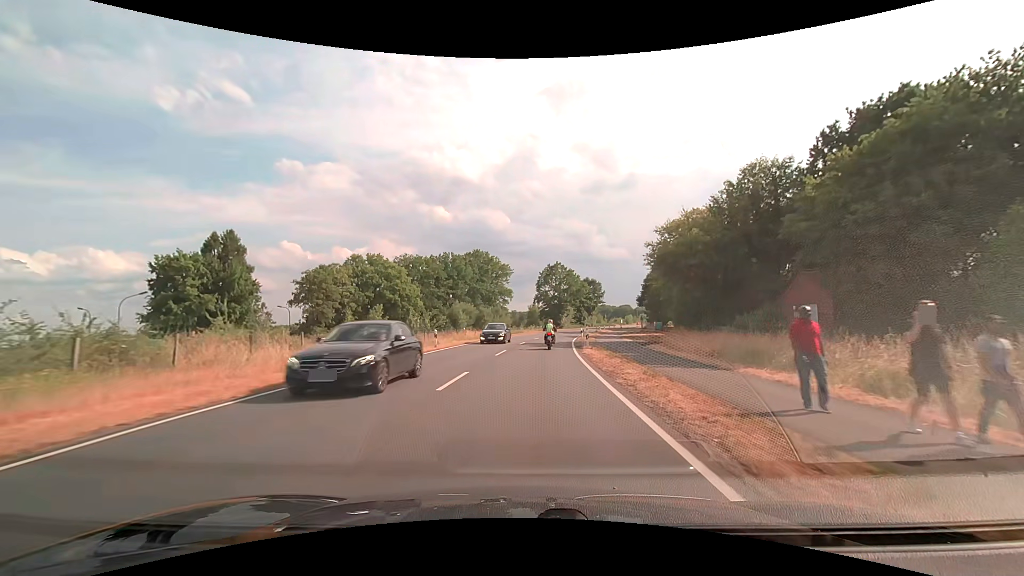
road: secondary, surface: asphalt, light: Day
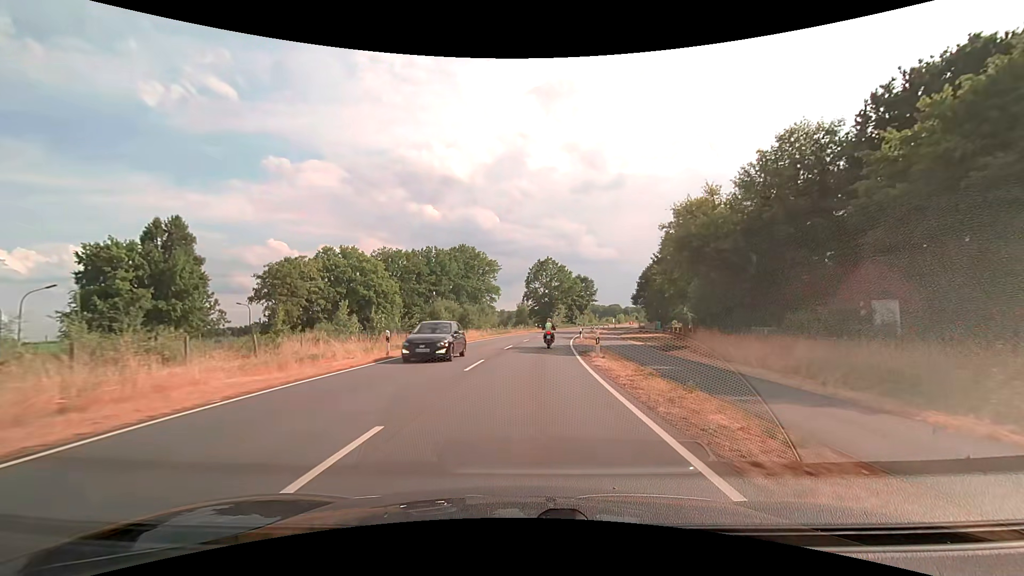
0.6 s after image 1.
(+0.1, +7.8) m; +1°
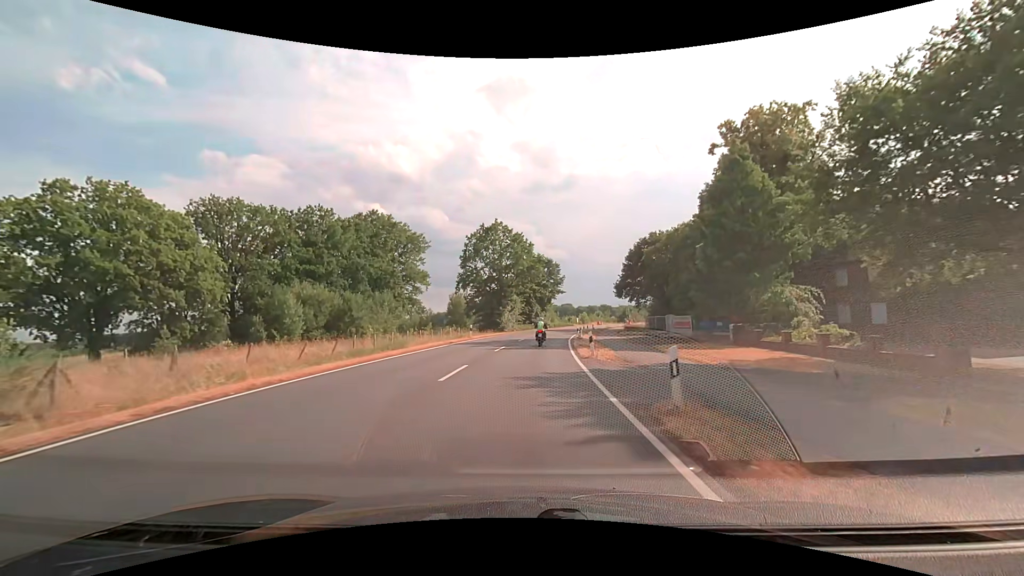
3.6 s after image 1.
(+2.1, +38.8) m; +6°
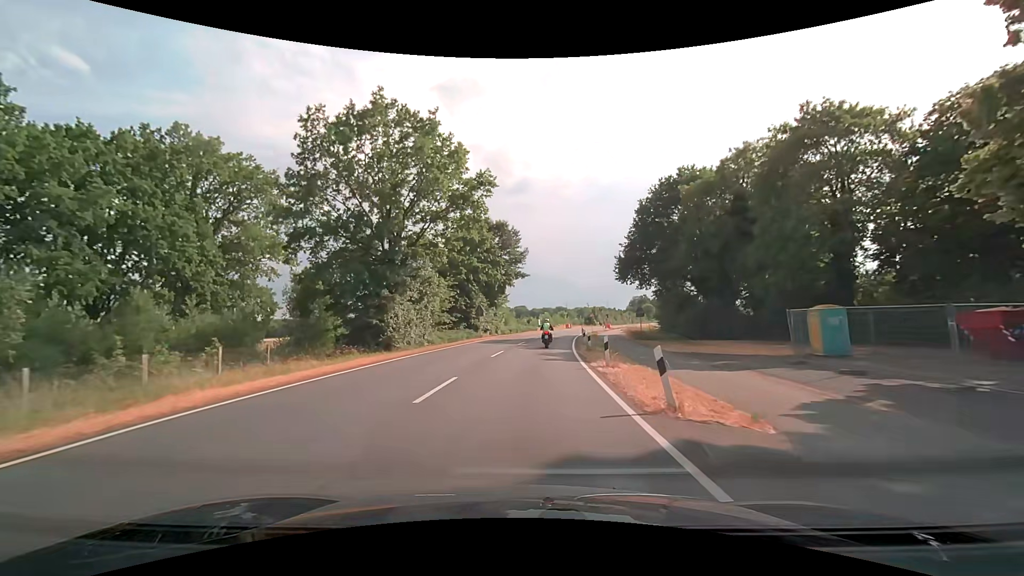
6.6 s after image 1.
(+1.8, +38.8) m; +6°
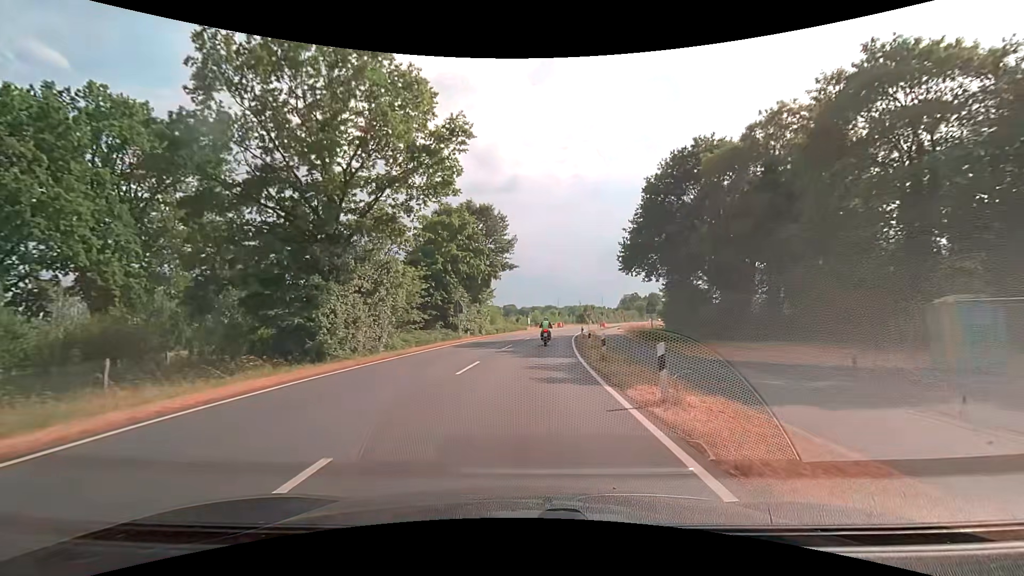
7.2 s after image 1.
(+0.1, +7.8) m; +1°
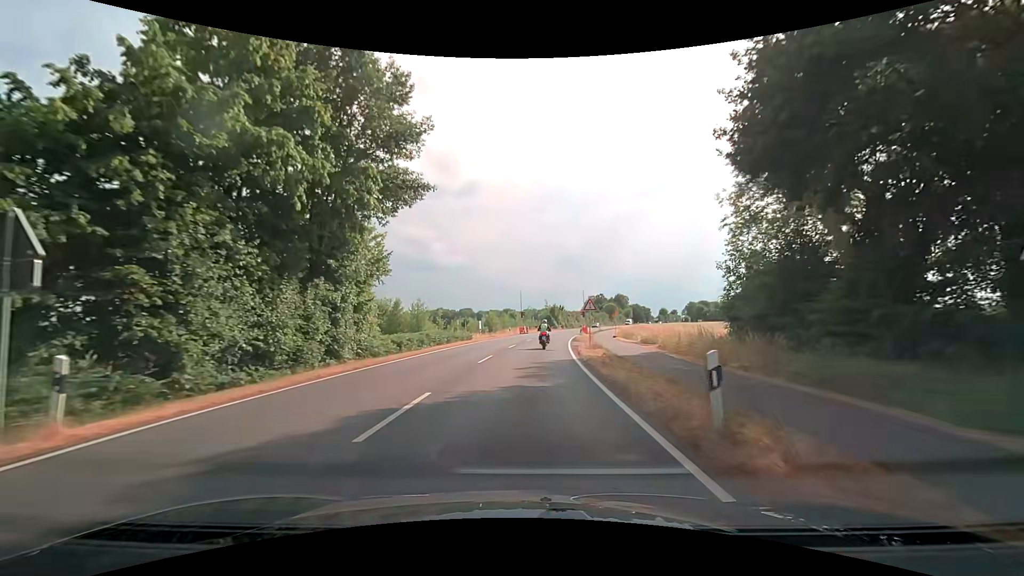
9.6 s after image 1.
(+1.4, +31.0) m; +5°
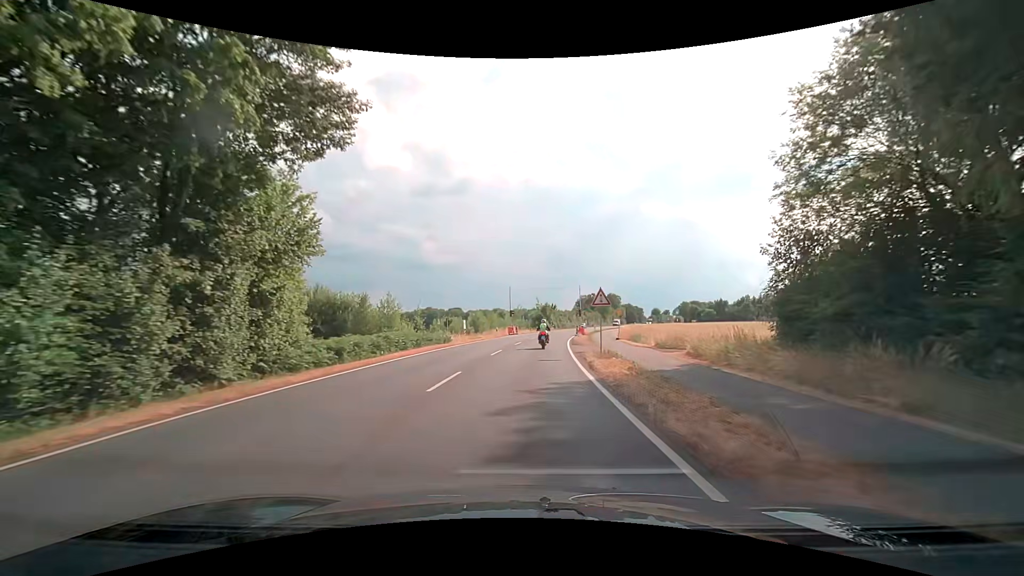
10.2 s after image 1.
(0.0, +7.8) m; +1°
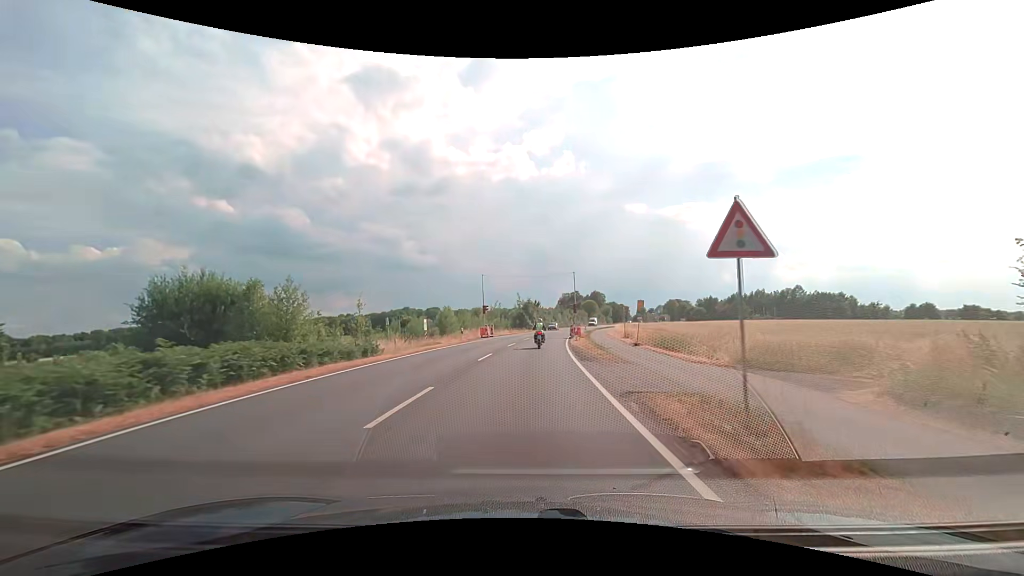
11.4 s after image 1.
(+0.3, +15.5) m; +2°
(0, +10) (+1, +20) (+1, +30) (+2, +40) (+3, +50) (+4, +60) (+5, +70) (+7, +80) (+9, +89) (+11, +99) m
